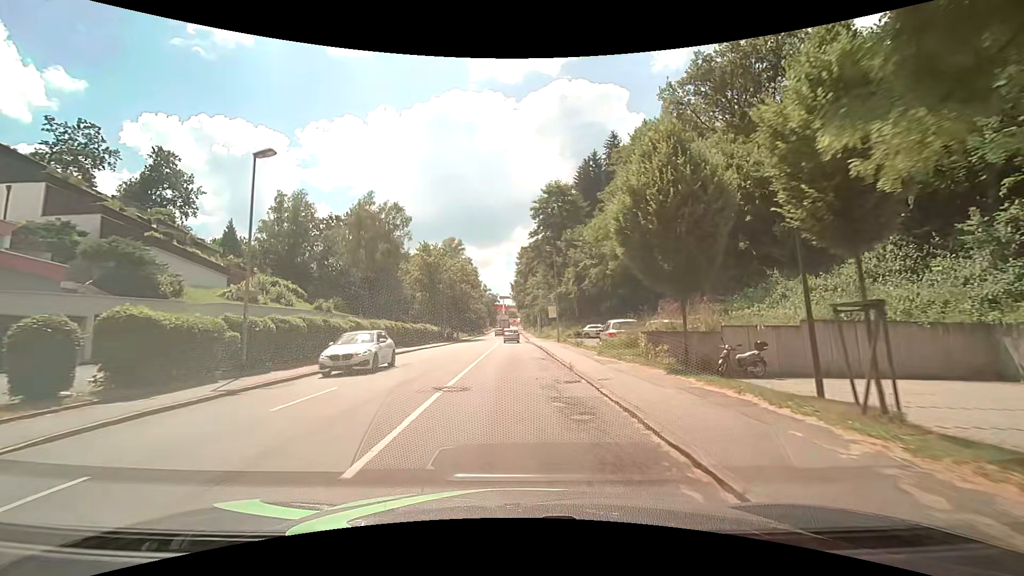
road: tertiary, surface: asphalt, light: Day
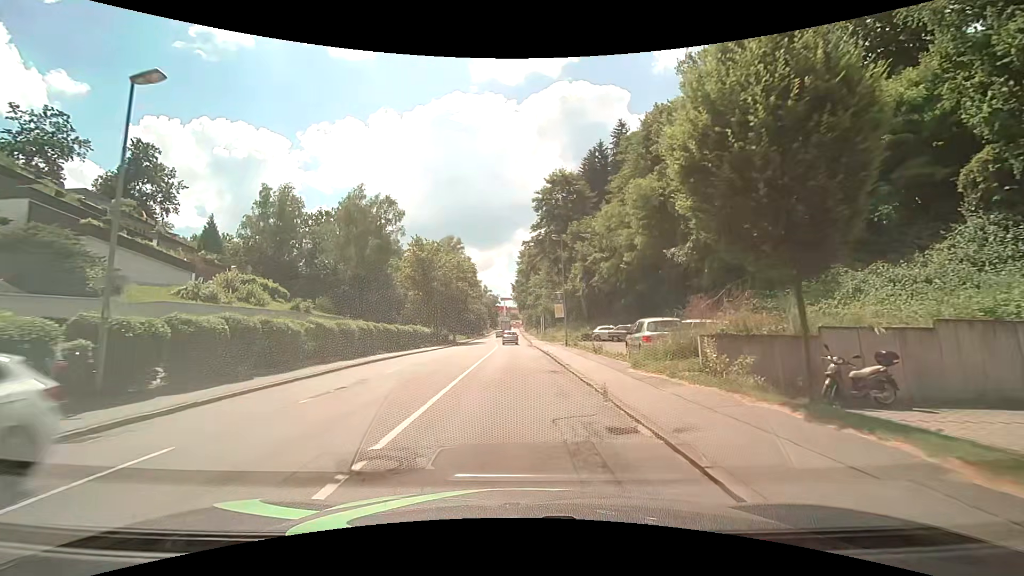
(0.0, +6.1) m; 0°
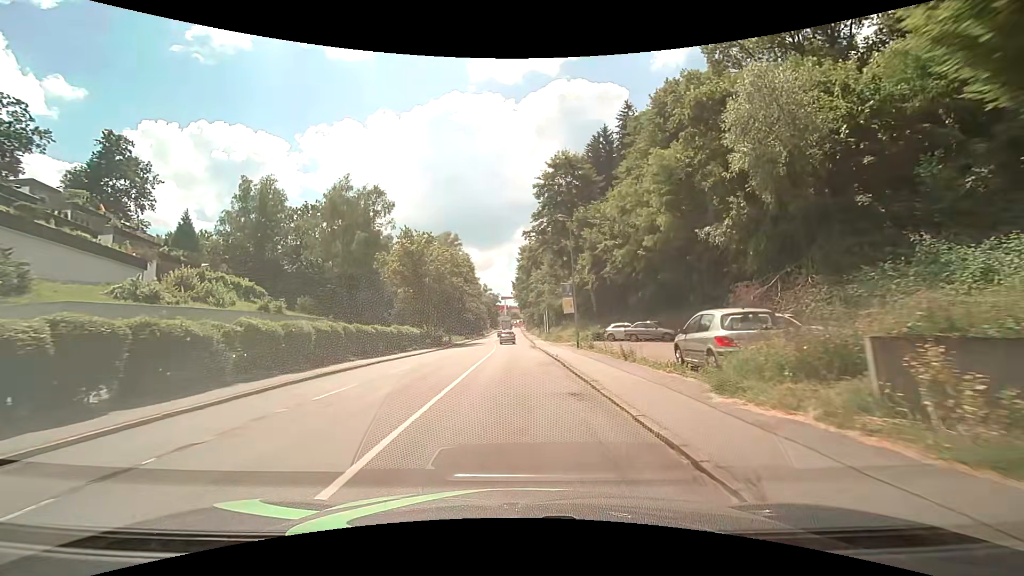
(0.0, +6.2) m; 0°
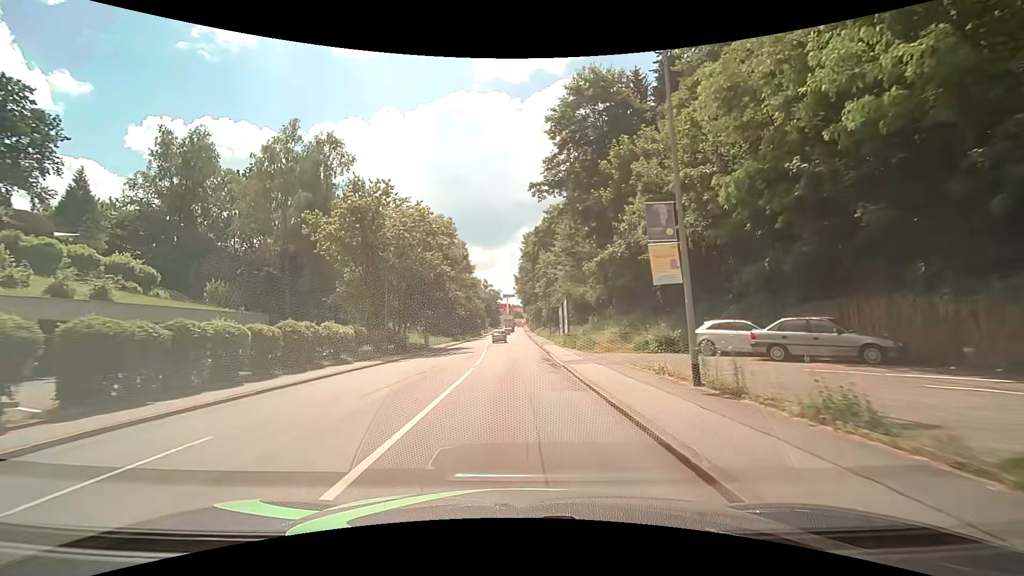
(-0.1, +19.7) m; 0°
